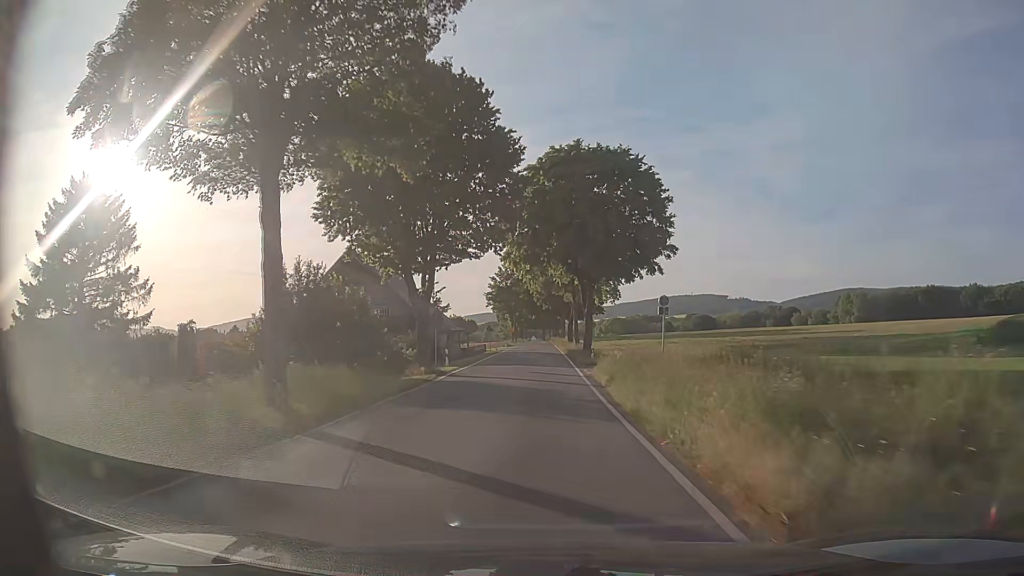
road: tertiary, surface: asphalt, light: Day
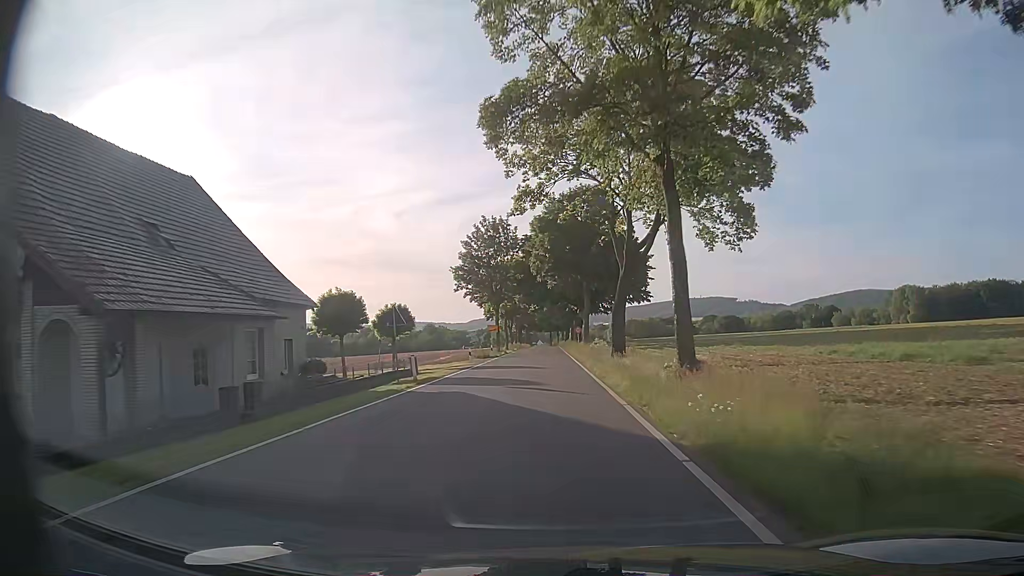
(-0.1, +45.3) m; -1°
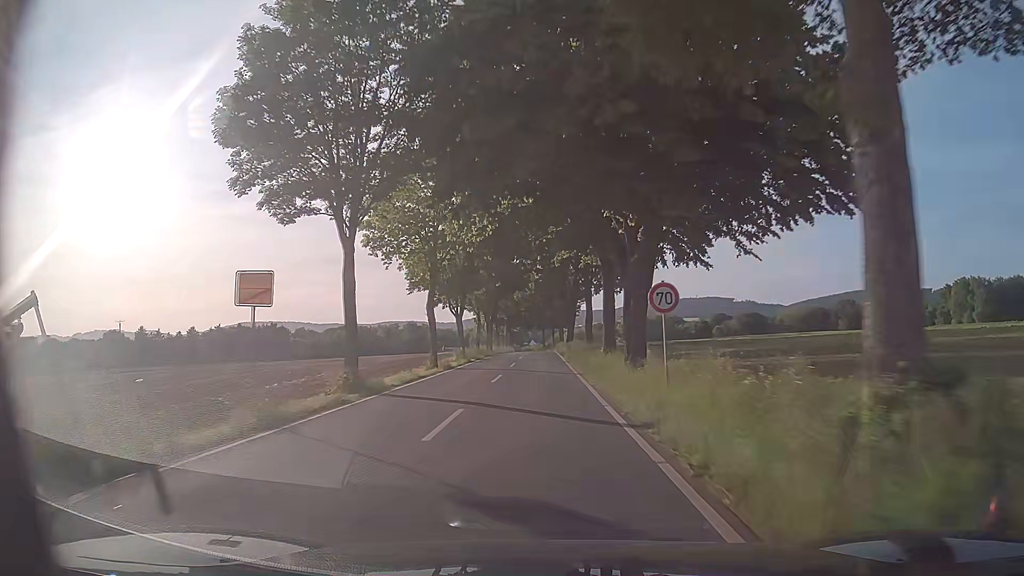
(+0.4, +49.9) m; +1°
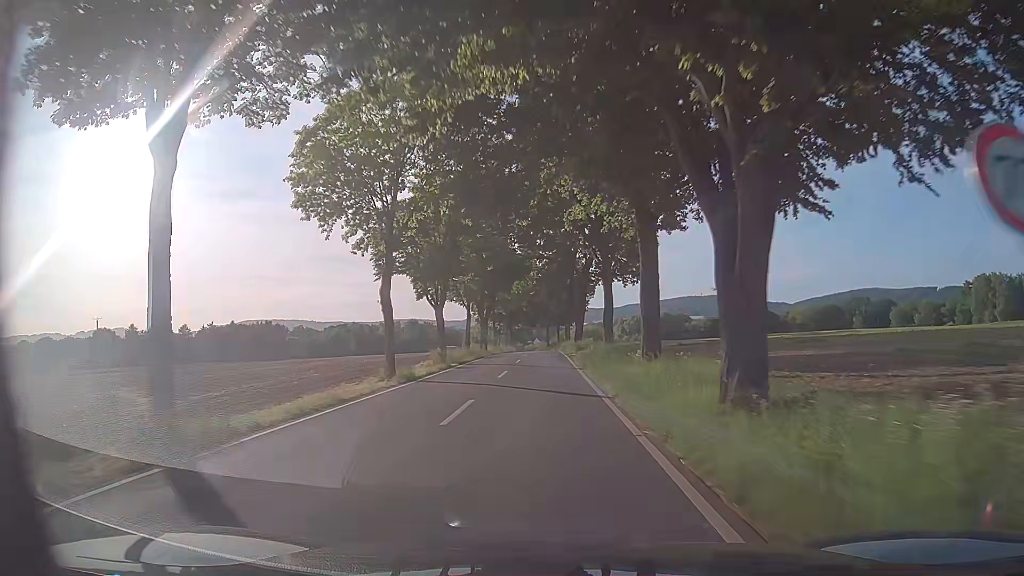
(0.0, +10.6) m; 0°
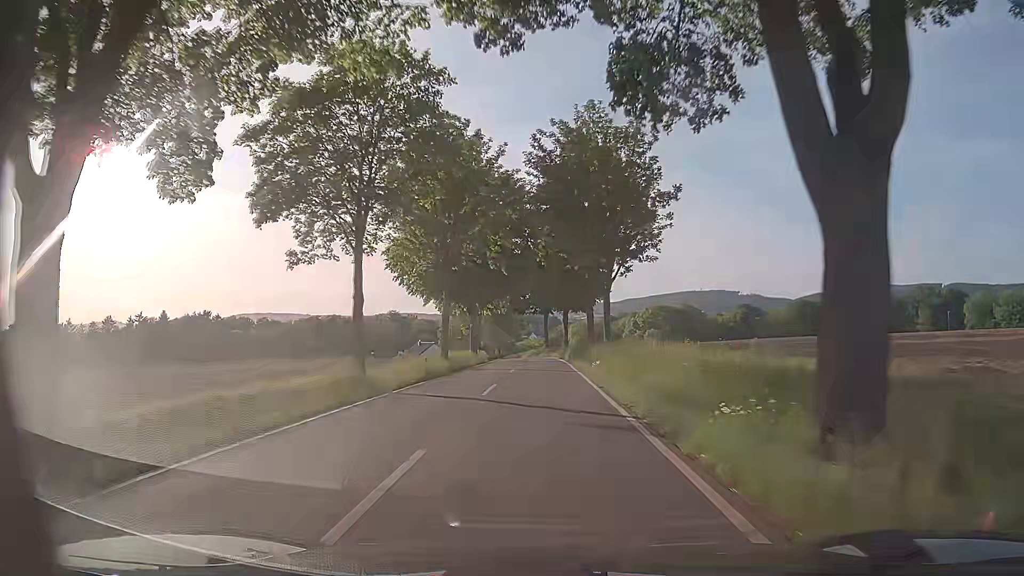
(0.0, +54.2) m; 0°
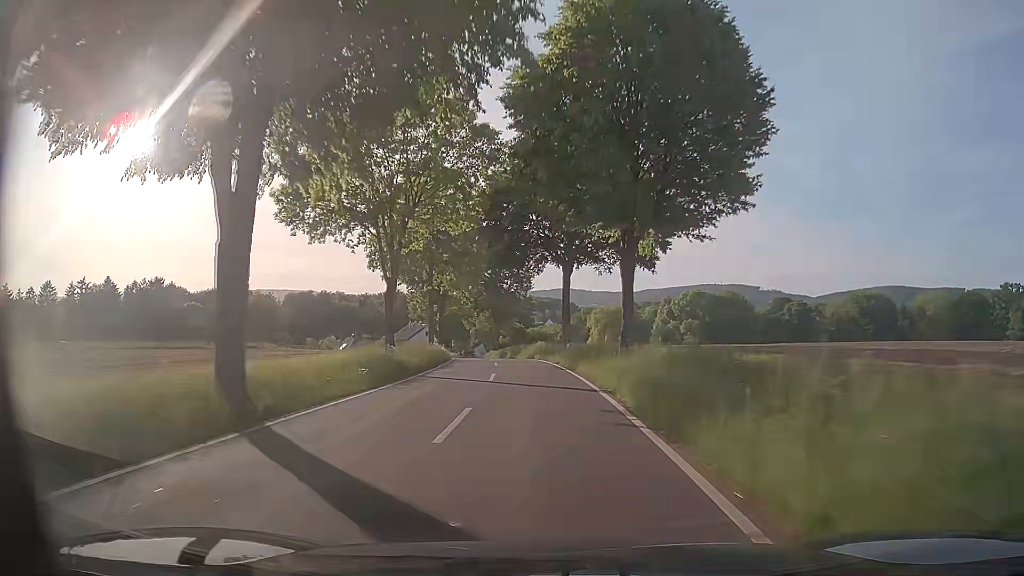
(-0.1, +43.4) m; -1°
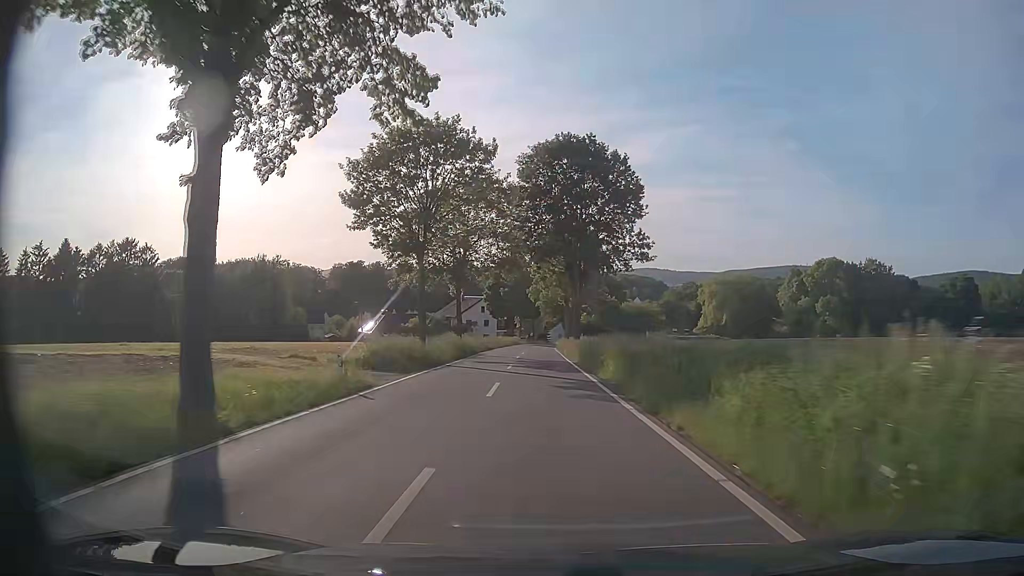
(-3.3, +53.7) m; -7°
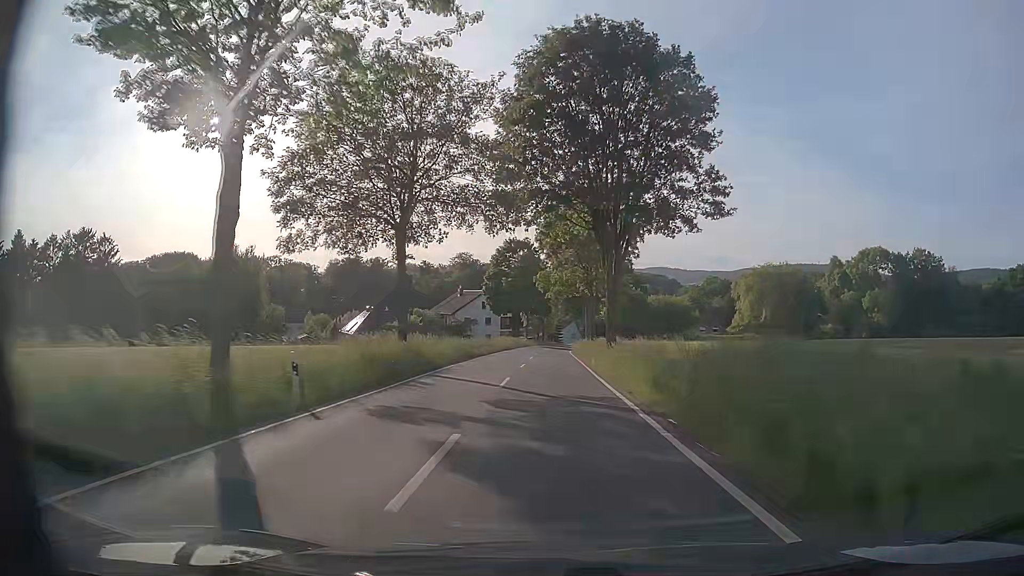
(-0.2, +21.5) m; -1°
(0, +10) (0, +20) (0, +30) (0, +40) (0, +50) (+1, +60) (+1, +70) (+2, +80) (+2, +90) (+4, +100) m
